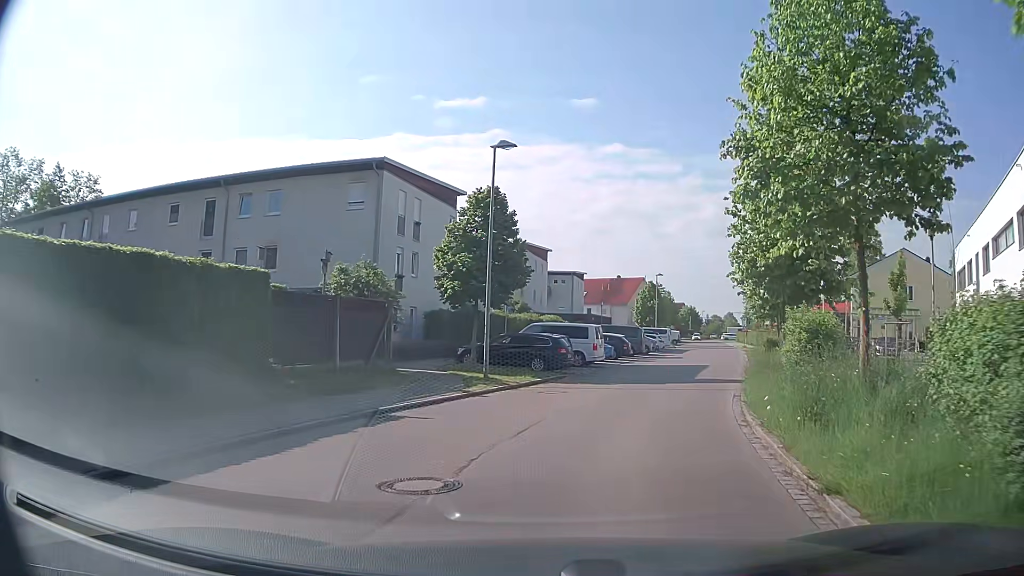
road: residential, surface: asphalt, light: Day
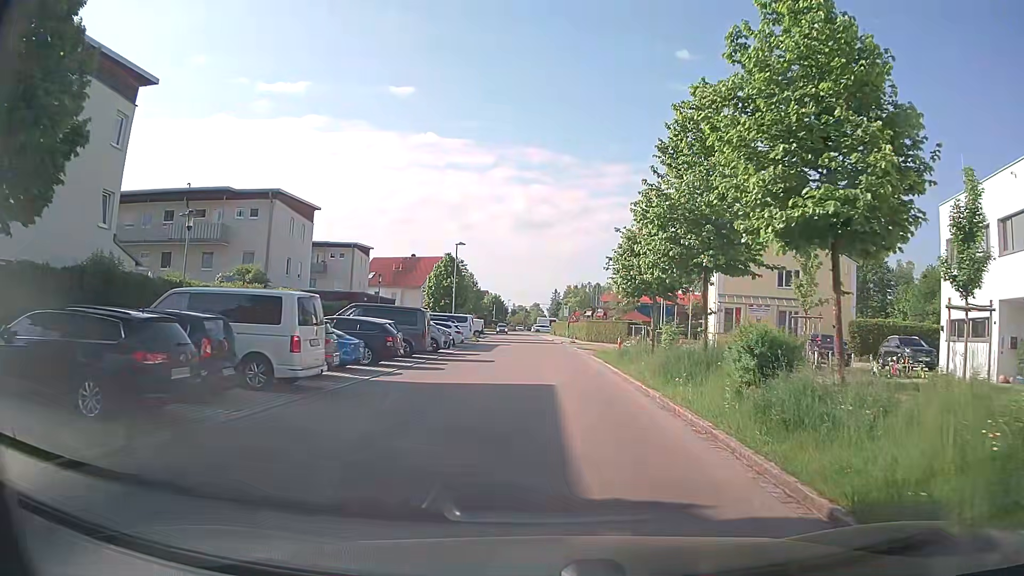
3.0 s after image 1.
(+2.6, +17.6) m; +17°
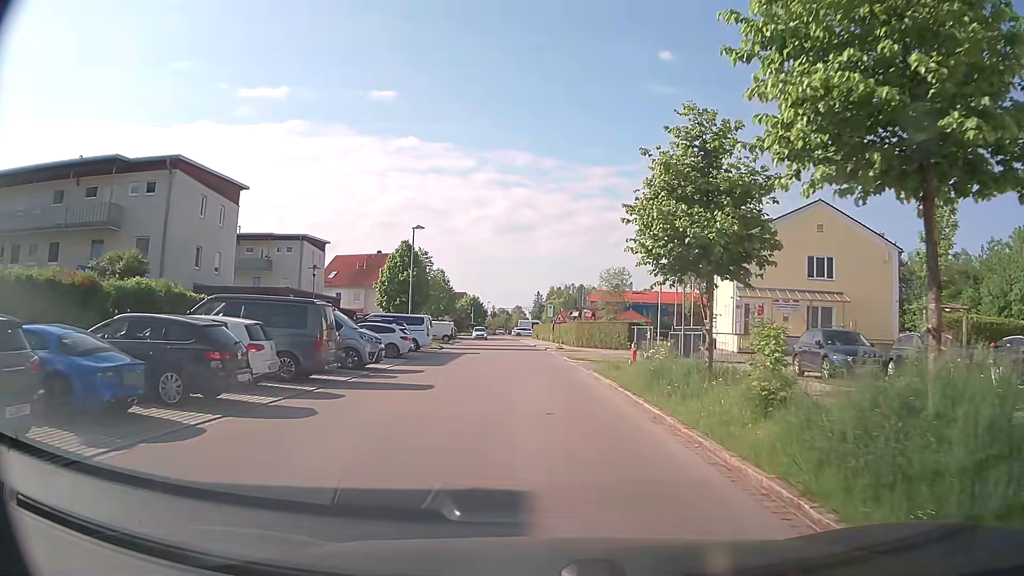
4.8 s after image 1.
(+0.2, +10.6) m; +1°
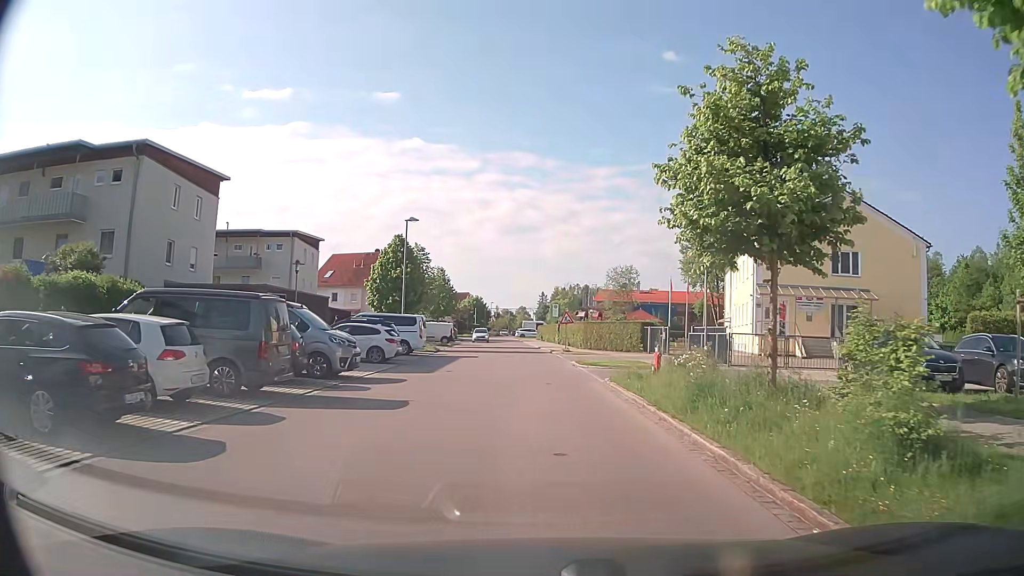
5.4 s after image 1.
(0.0, +3.5) m; 0°
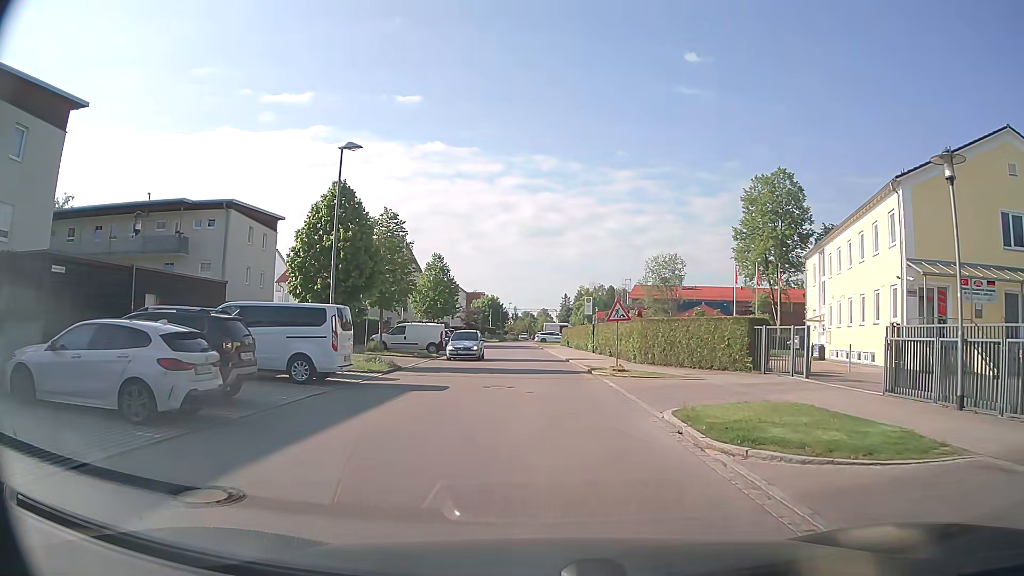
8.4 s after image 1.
(-0.5, +16.8) m; -2°
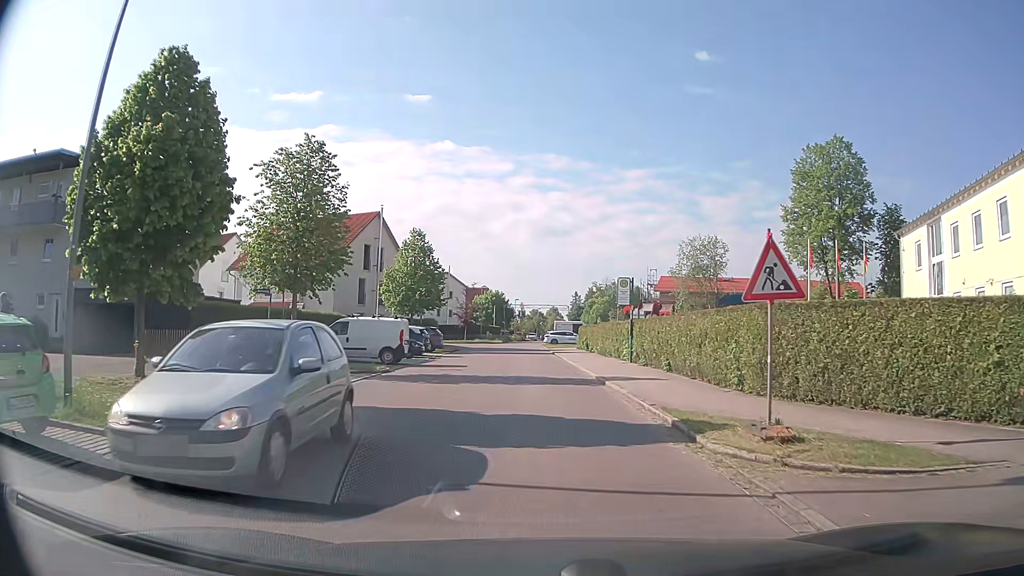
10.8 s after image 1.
(-0.2, +14.0) m; -1°
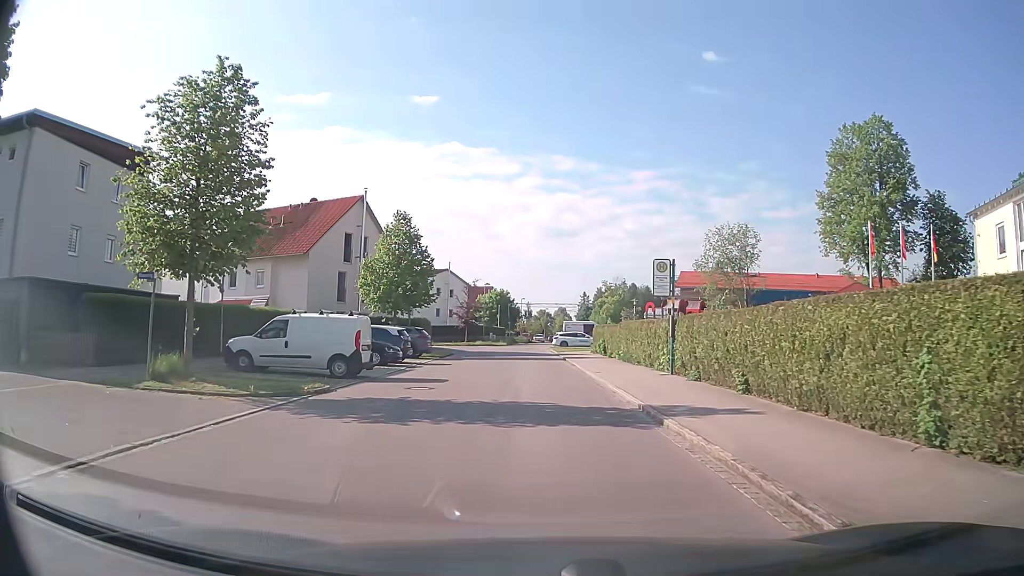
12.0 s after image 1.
(0.0, +7.4) m; -1°
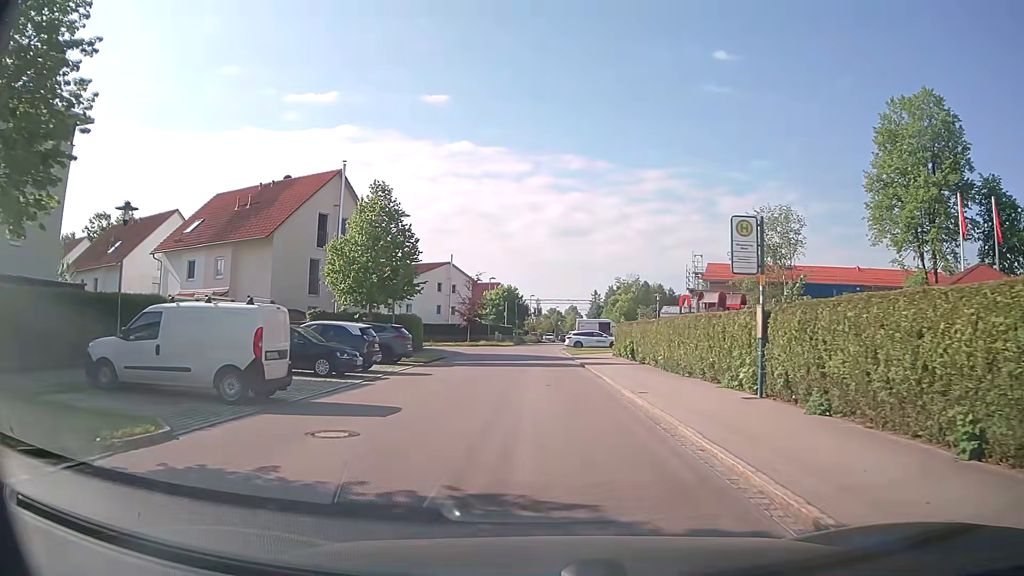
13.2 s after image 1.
(0.0, +7.8) m; 0°
(0, +10) (0, +20) (-1, +30) (-1, +40) (-1, +50) (-4, +59) (-12, +65) (-22, +69) (-31, +73) (-39, +78) m
